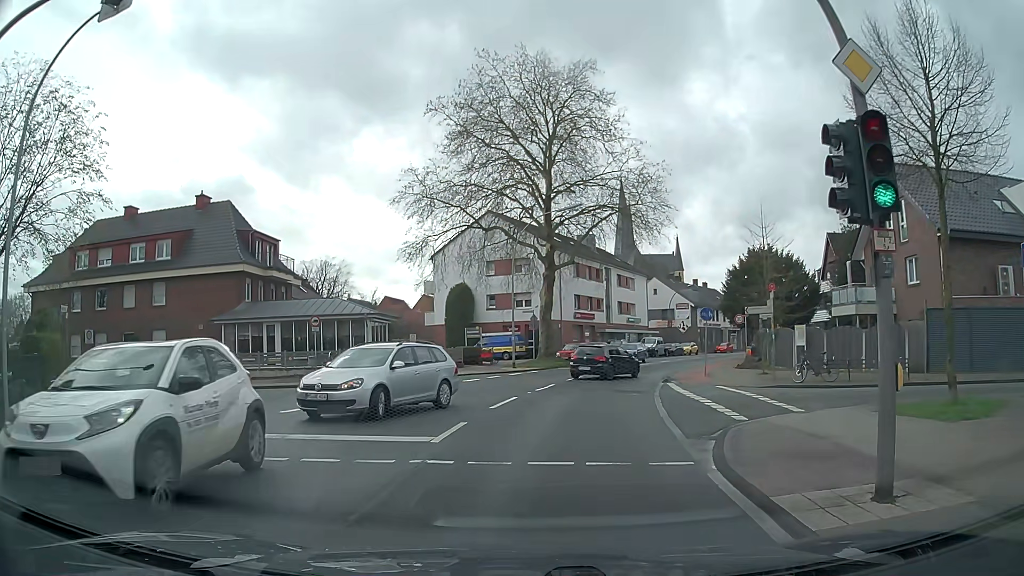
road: secondary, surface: asphalt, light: Day
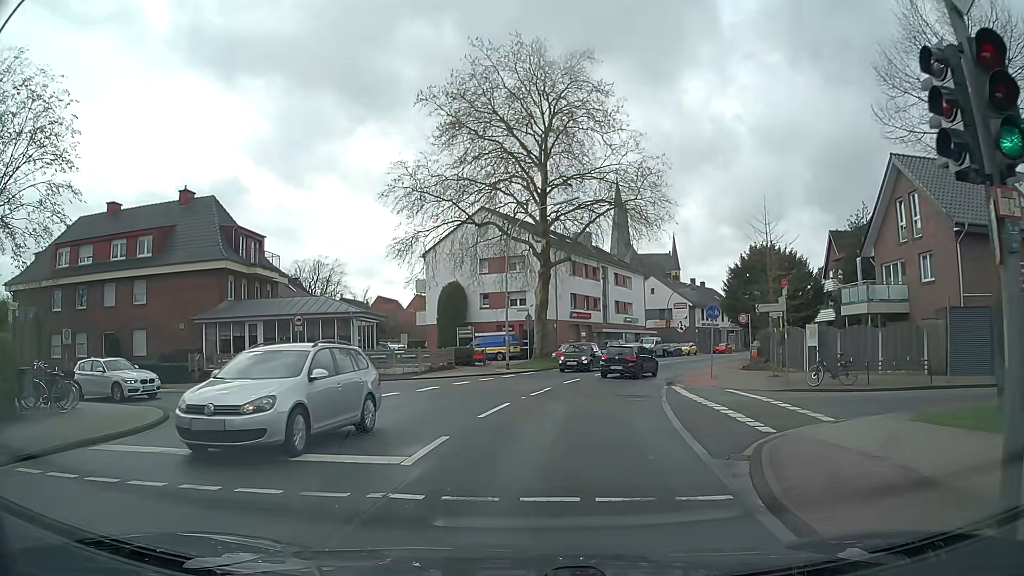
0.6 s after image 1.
(0.0, +1.9) m; +1°
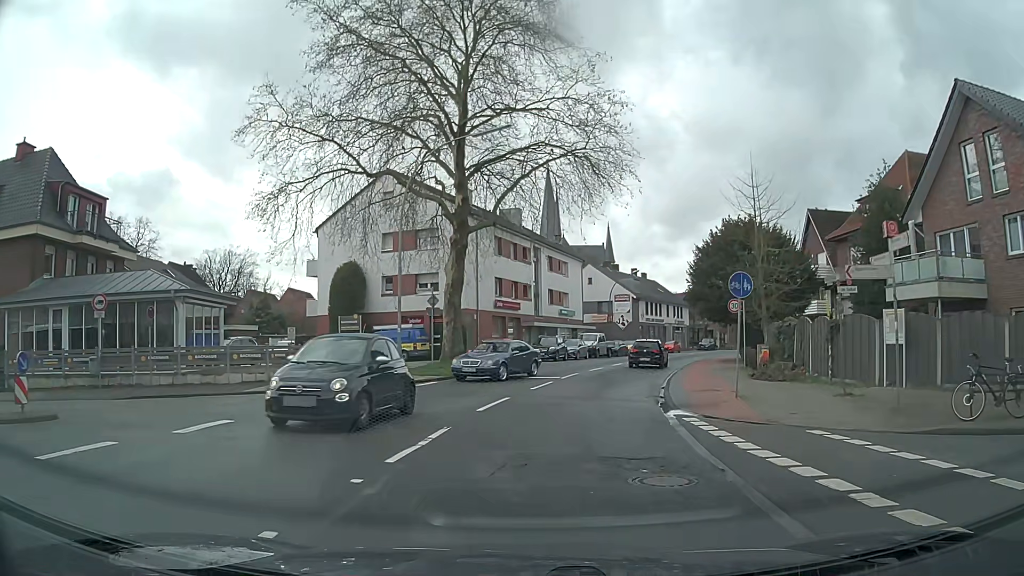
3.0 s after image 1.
(+0.4, +12.1) m; +5°
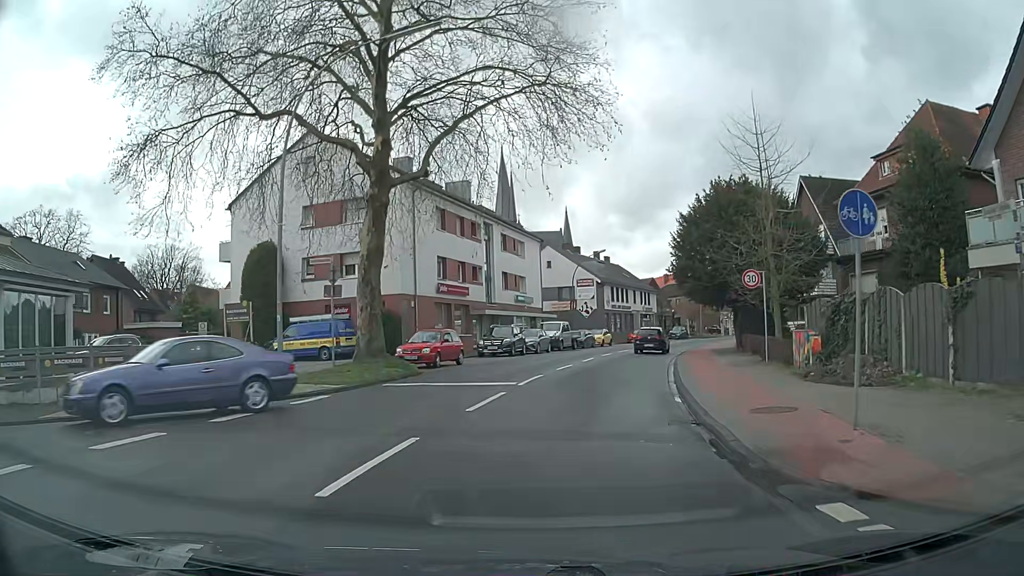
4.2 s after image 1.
(+0.3, +8.1) m; +3°
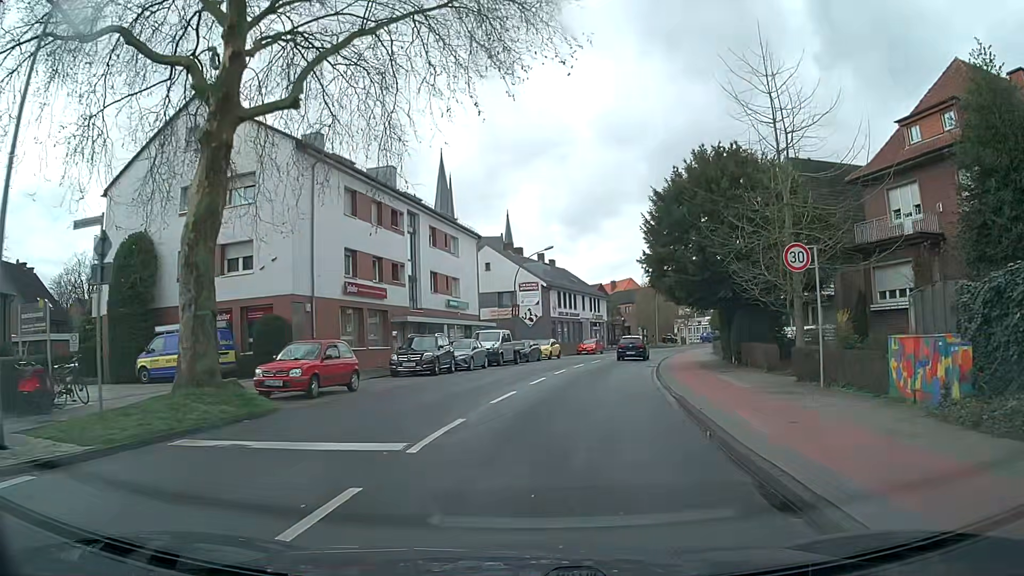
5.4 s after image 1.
(+0.4, +8.5) m; +6°
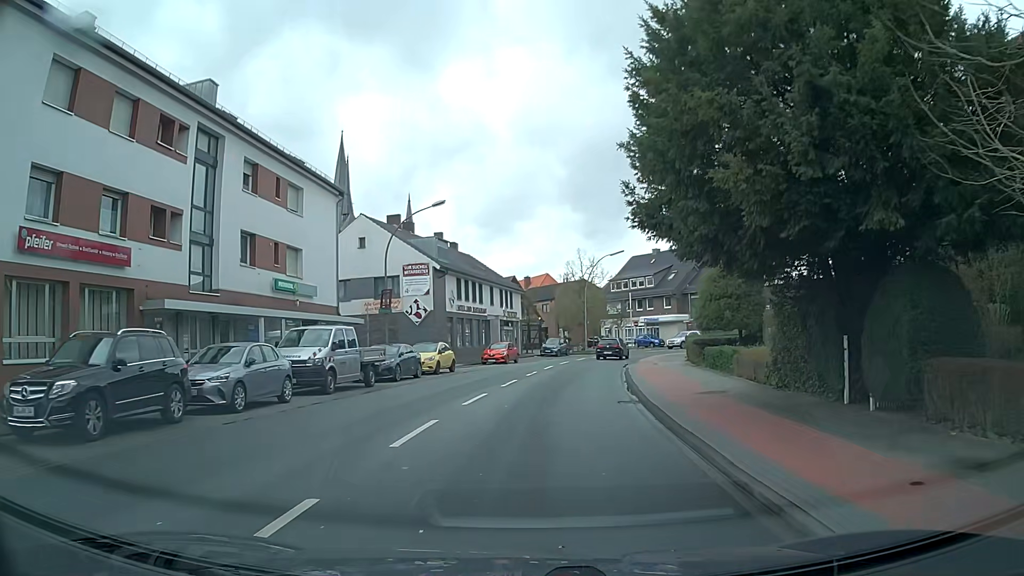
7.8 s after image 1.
(+1.1, +17.2) m; +7°
